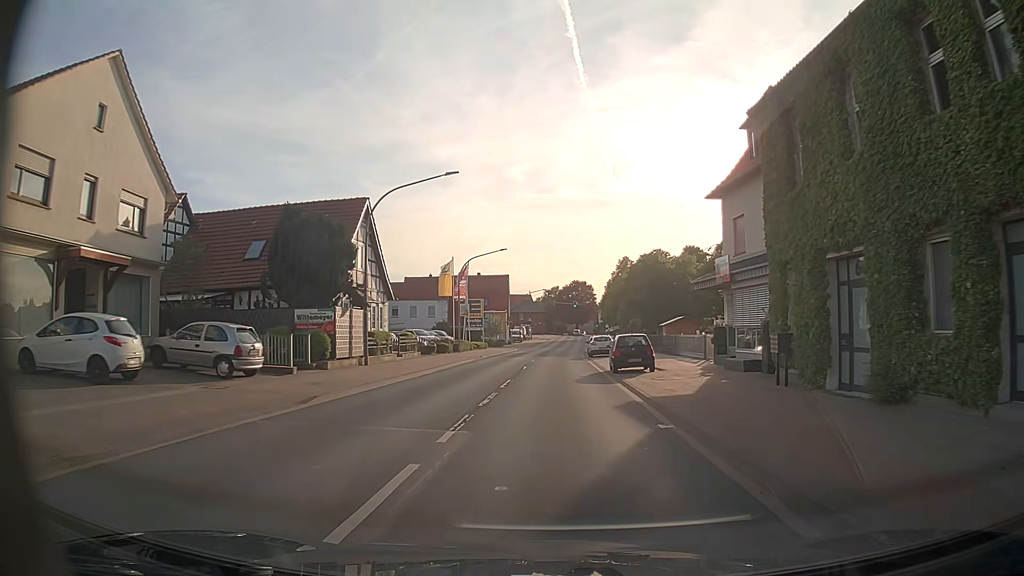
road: primary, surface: asphalt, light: Day
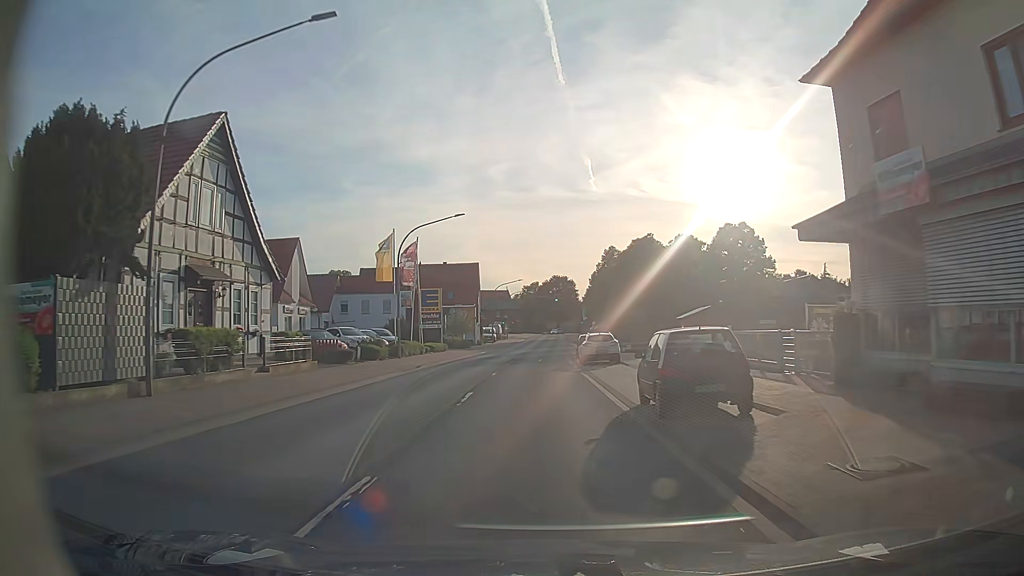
(+0.3, +14.6) m; +2°
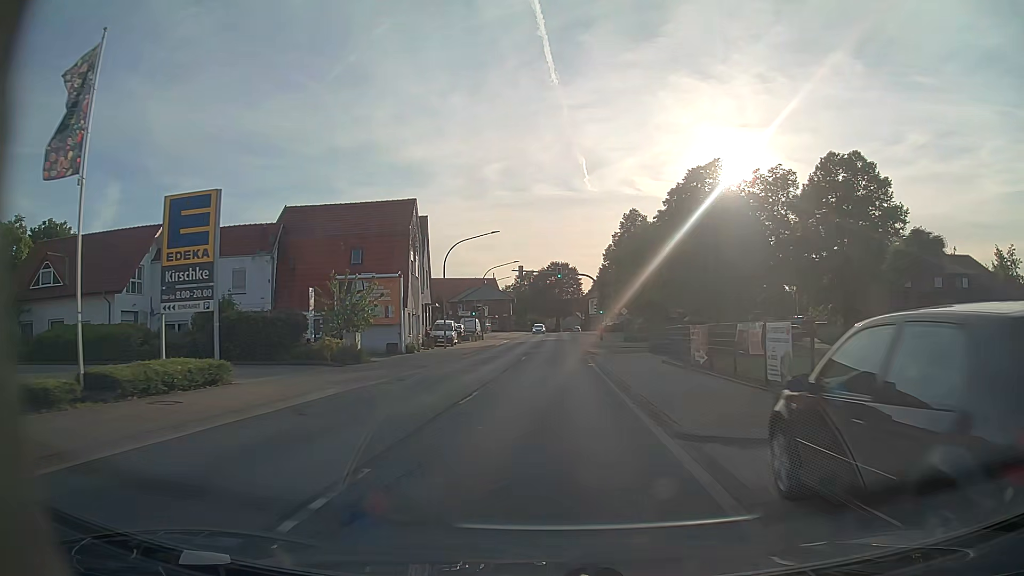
(-0.1, +37.9) m; 0°
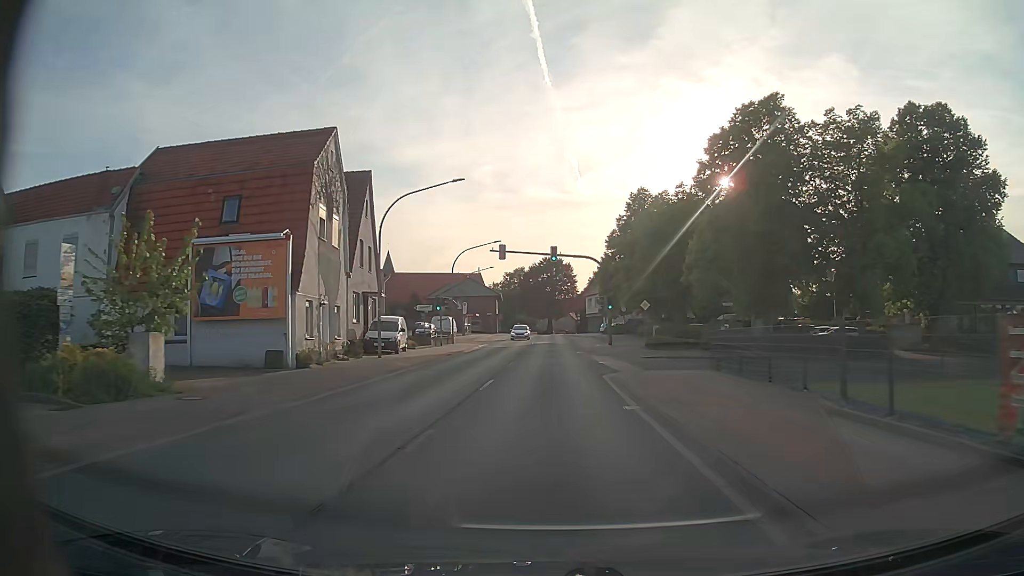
(+0.1, +15.9) m; +1°
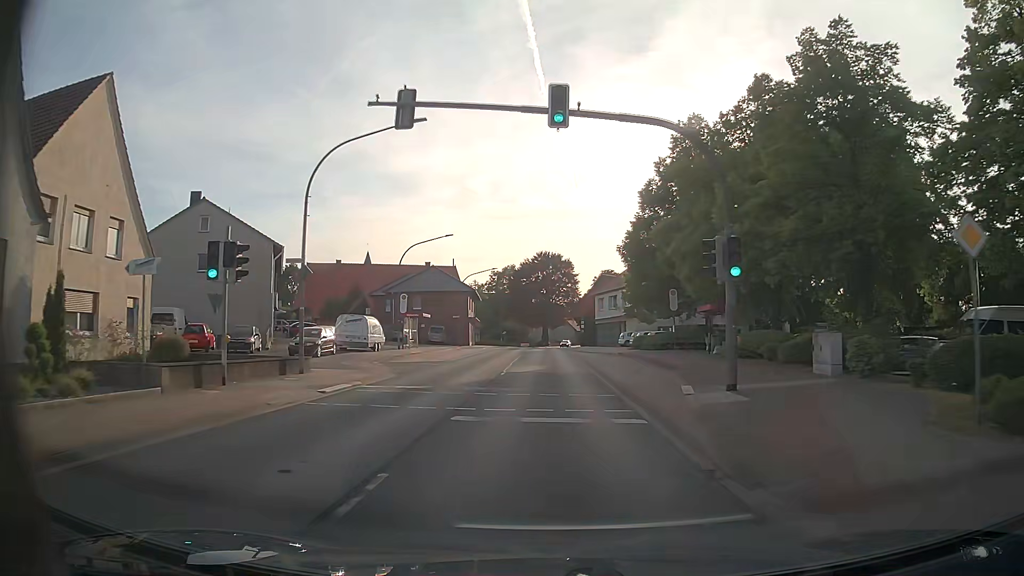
(+0.1, +31.4) m; 0°
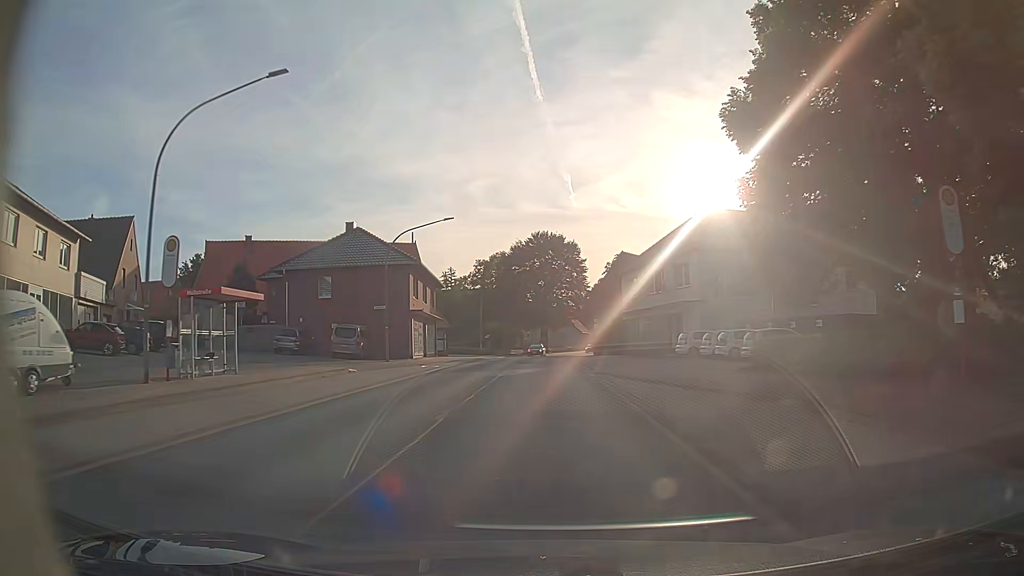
(+0.1, +30.6) m; 0°
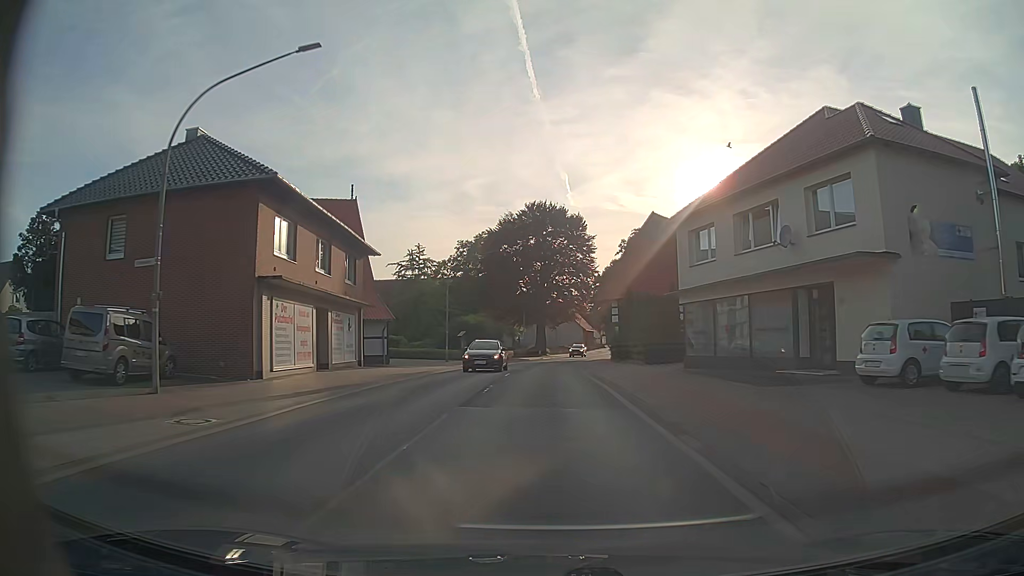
(0.0, +22.8) m; 0°
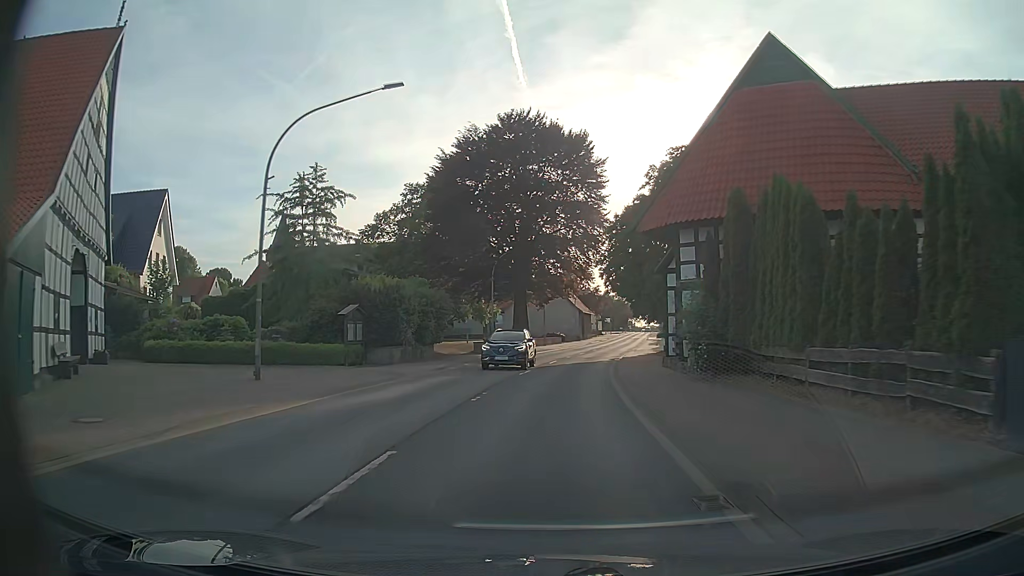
(+0.1, +30.5) m; +1°
(0, +10) (0, +20) (+1, +30) (+2, +40) (+4, +50) (+6, +60) (+7, +70) (+9, +79) (+11, +89) (+12, +99) m
